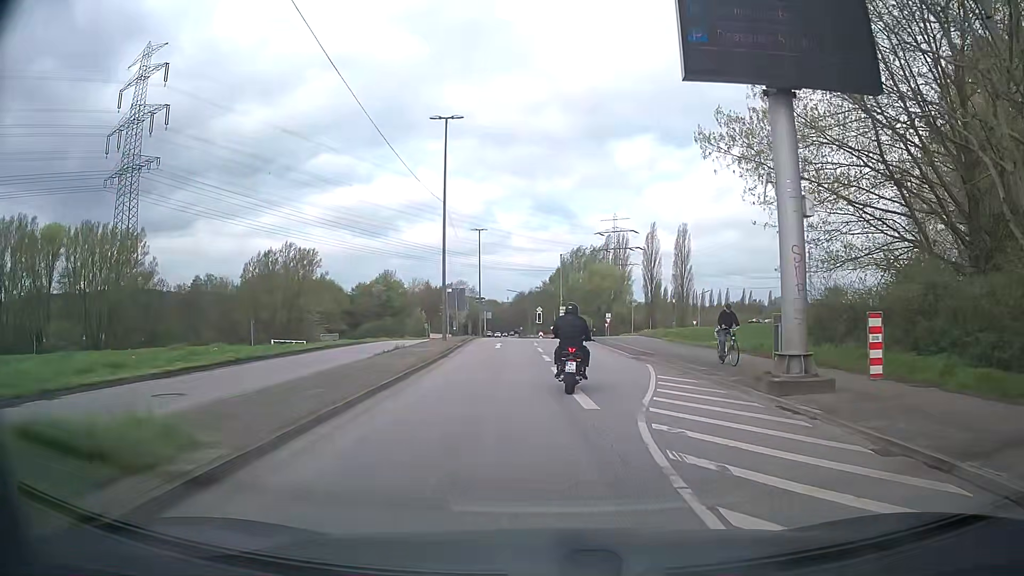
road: secondary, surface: asphalt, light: Day
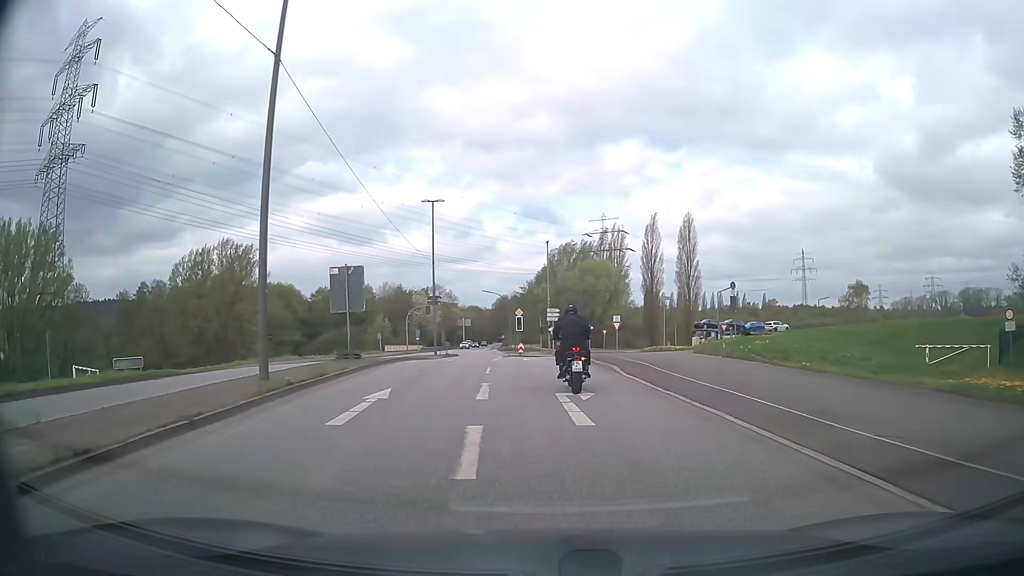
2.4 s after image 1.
(+0.8, +22.8) m; +2°
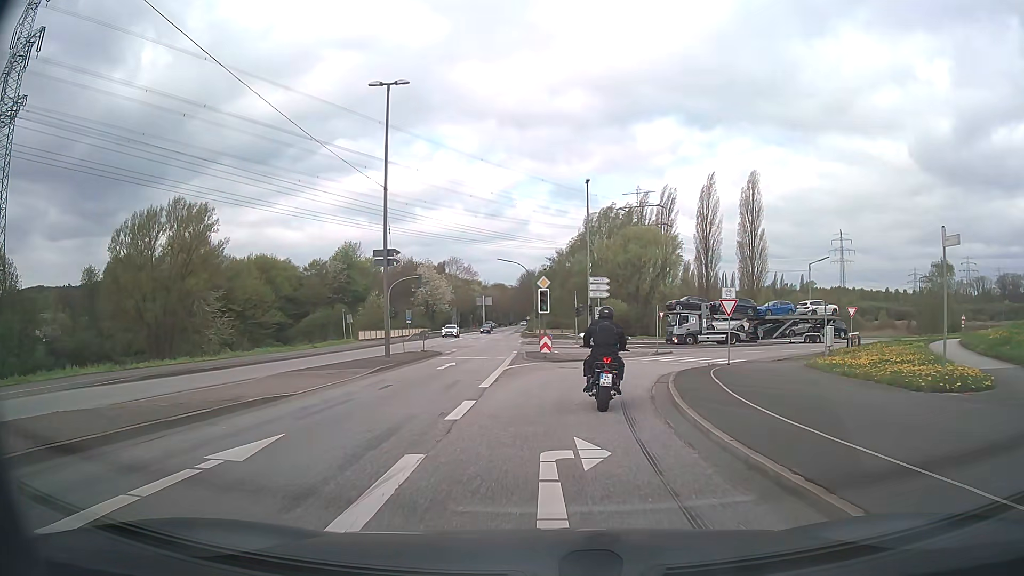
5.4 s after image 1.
(-0.5, +25.3) m; -3°
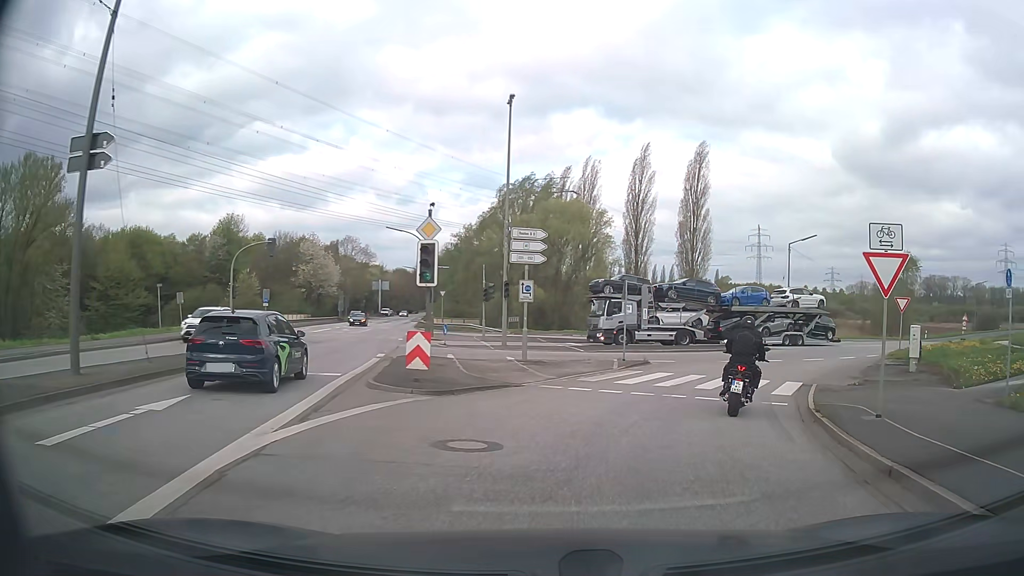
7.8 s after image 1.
(+0.5, +17.6) m; +8°
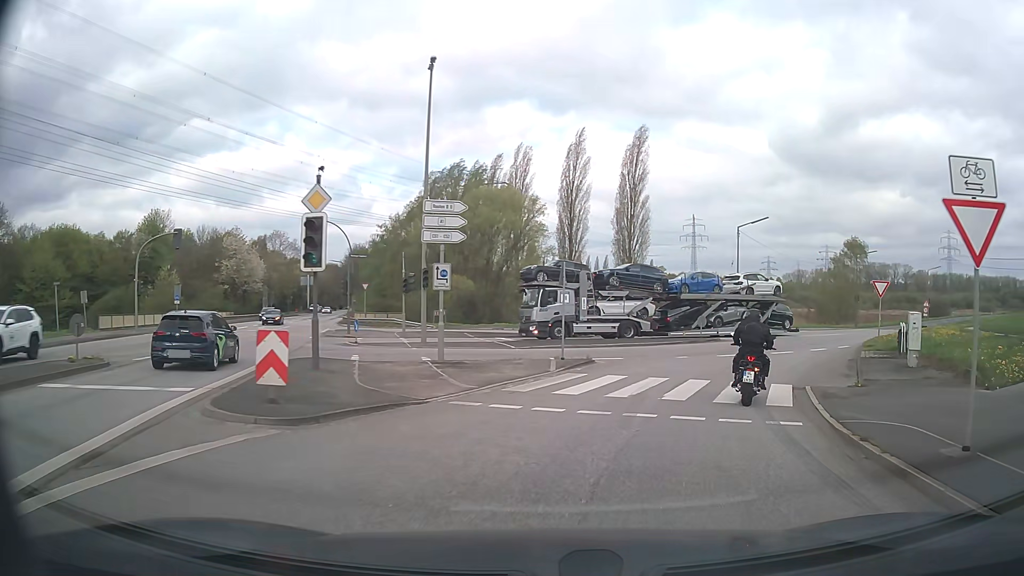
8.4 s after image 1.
(+0.2, +4.4) m; +6°
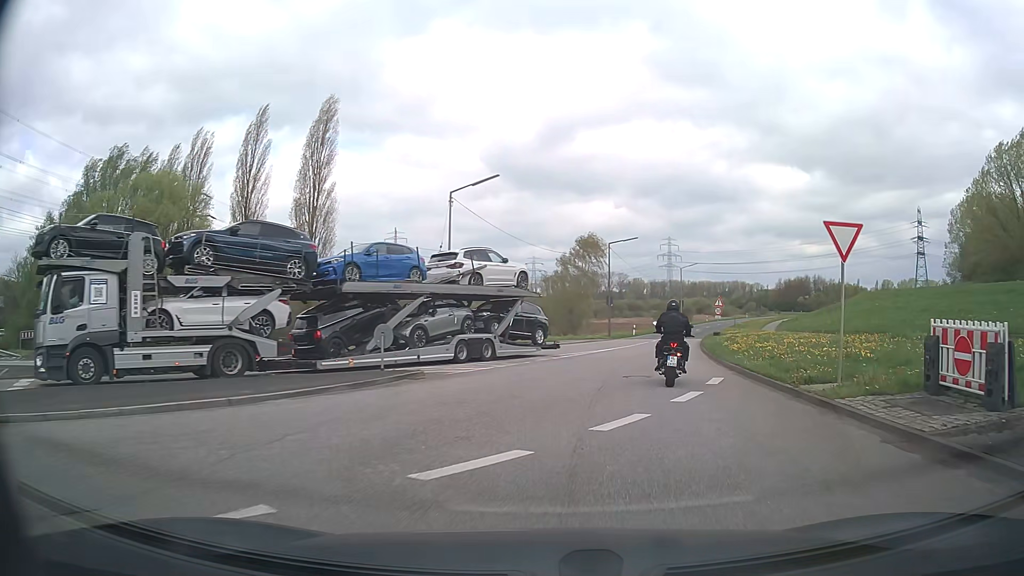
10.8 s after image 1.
(+4.1, +18.6) m; +24°
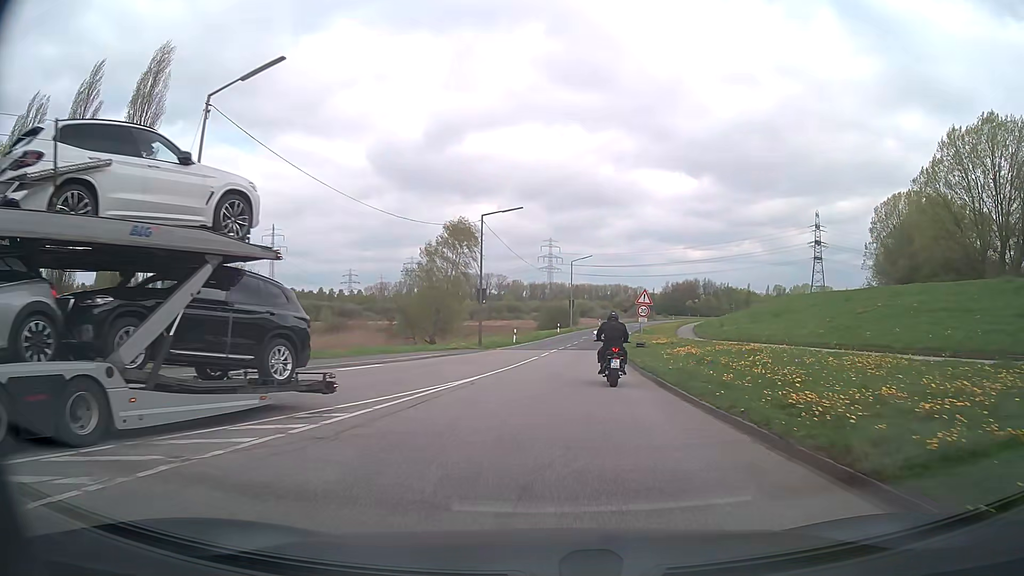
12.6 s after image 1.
(+2.0, +16.6) m; +11°
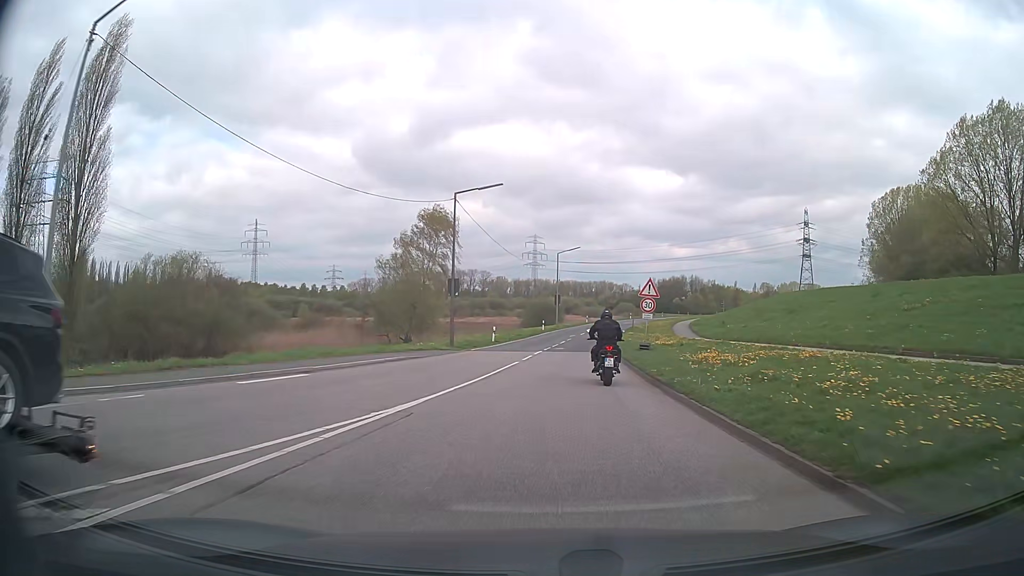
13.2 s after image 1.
(+0.1, +6.1) m; +2°
(0, +10) (+1, +20) (+1, +30) (+2, +40) (+3, +50) (+5, +60) (+7, +70) (+9, +79) (+12, +89) (+14, +99) m
